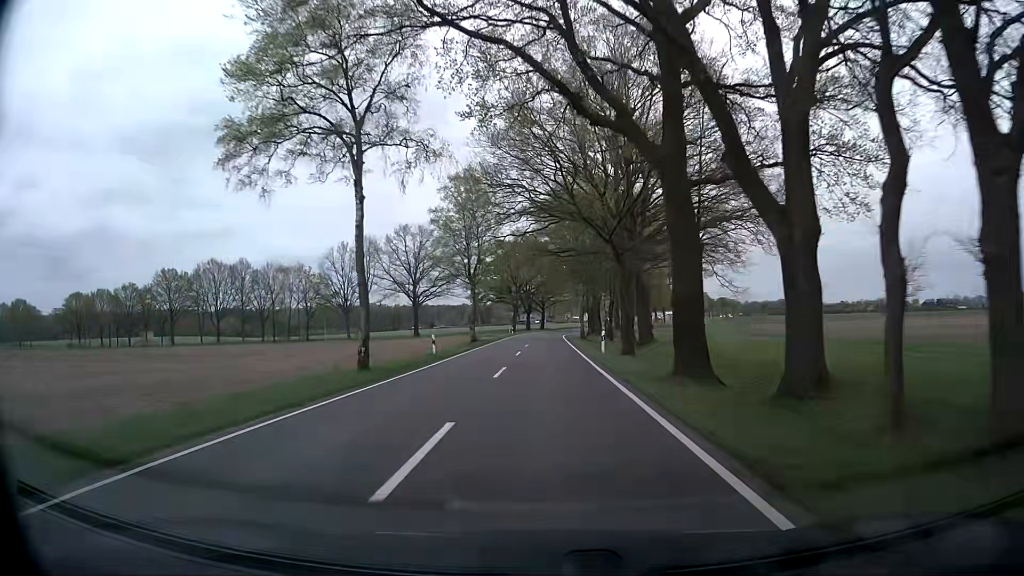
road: secondary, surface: asphalt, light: Day
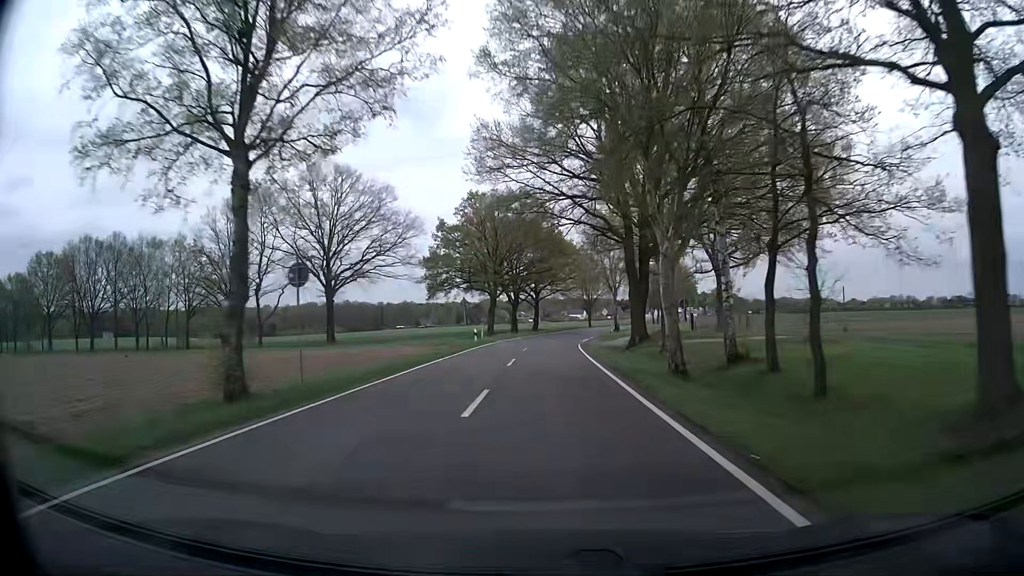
(-0.1, +43.2) m; 0°
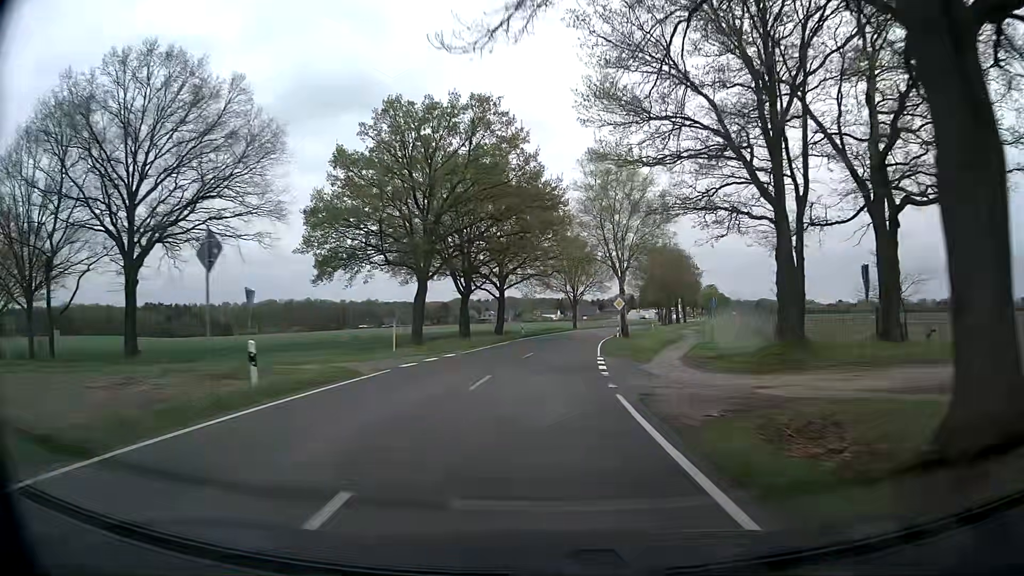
(+0.5, +32.4) m; +3°
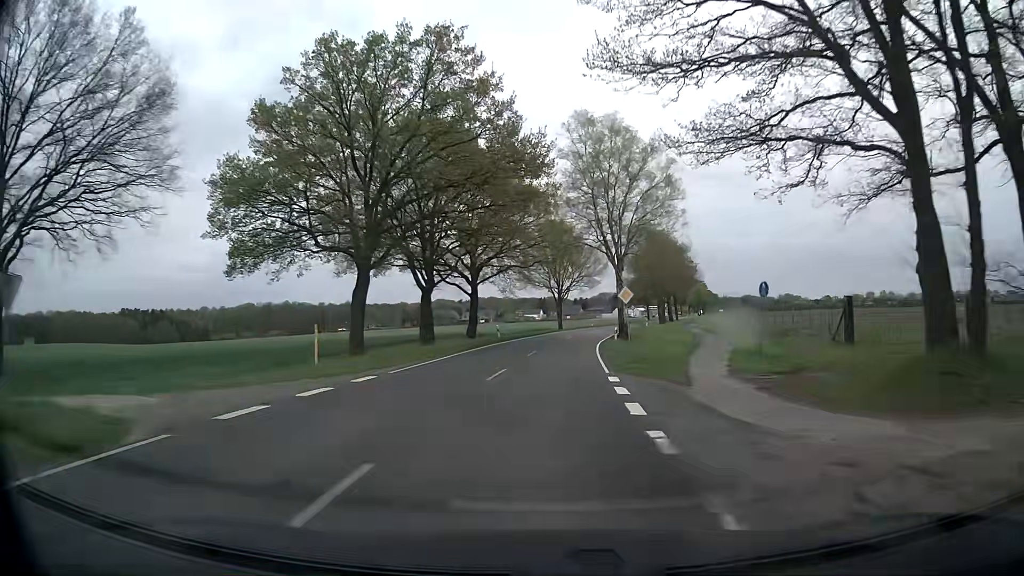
(+0.1, +10.8) m; +1°
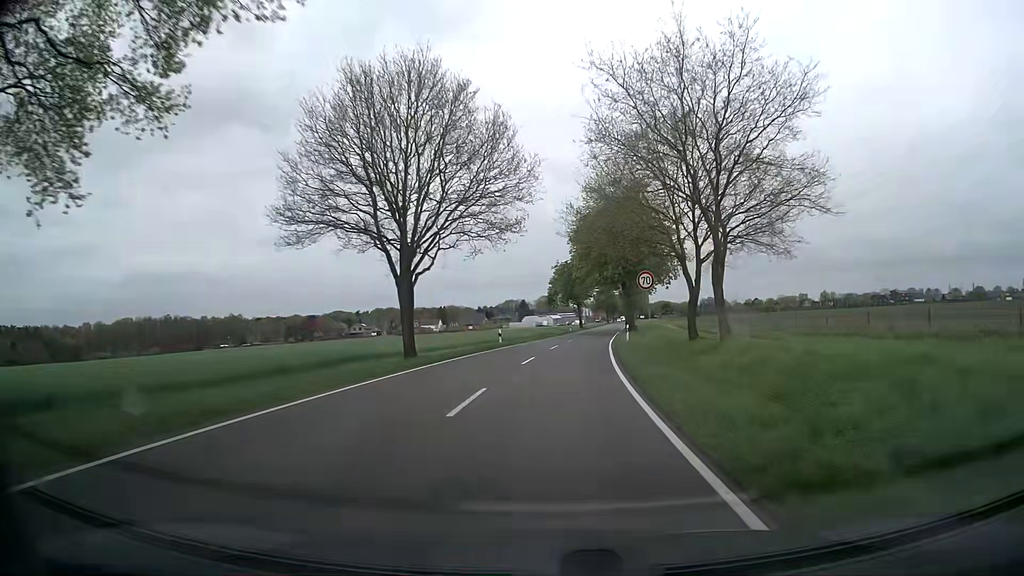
(+3.6, +53.8) m; +8°
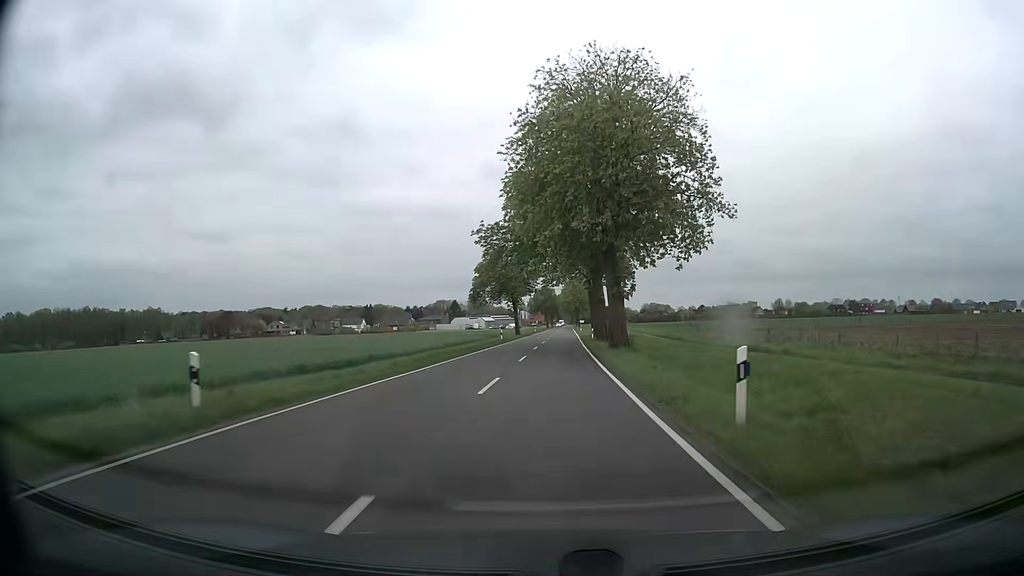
(+1.7, +32.1) m; +6°
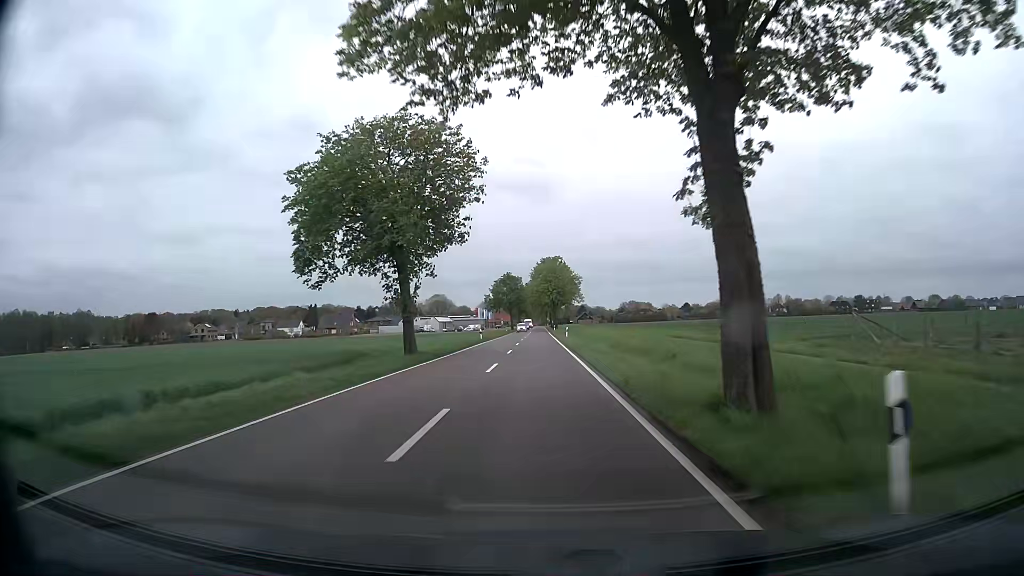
(+1.6, +53.6) m; +3°
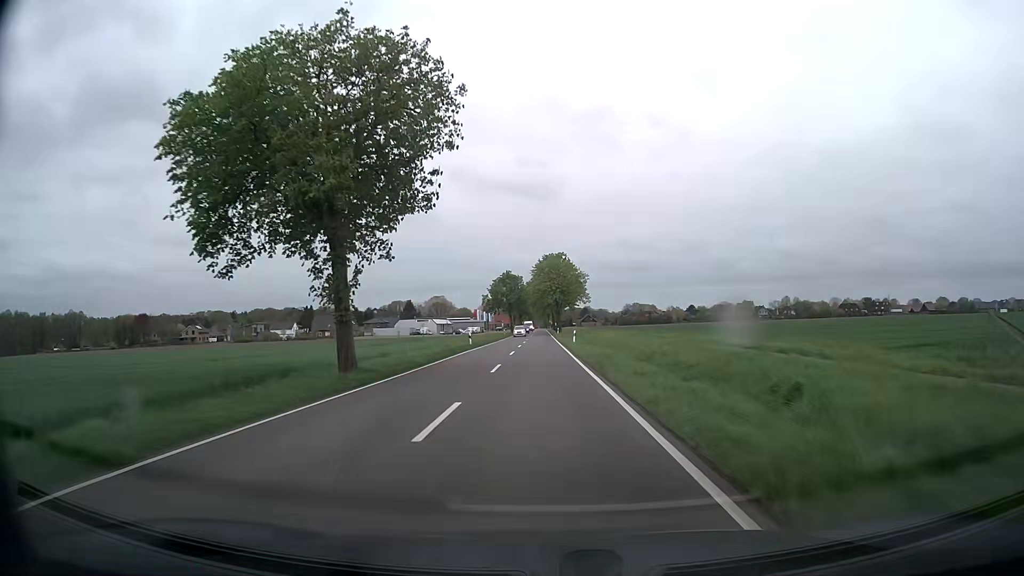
(-0.1, +10.7) m; 0°
(0, +10) (0, +20) (0, +30) (0, +40) (0, +50) (0, +60) (0, +70) (0, +80) (0, +90) (0, +100) m
